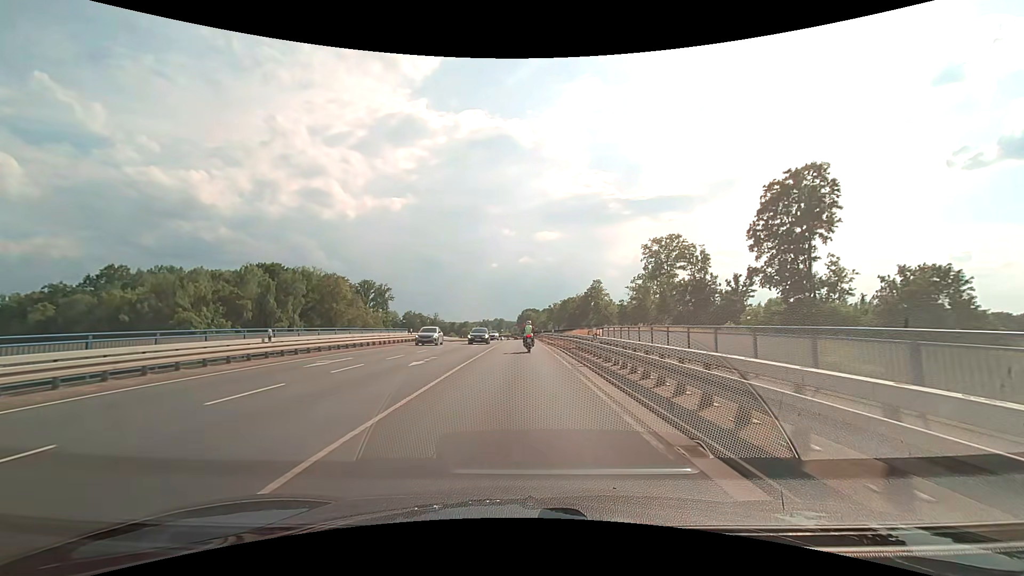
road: secondary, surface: asphalt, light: Day
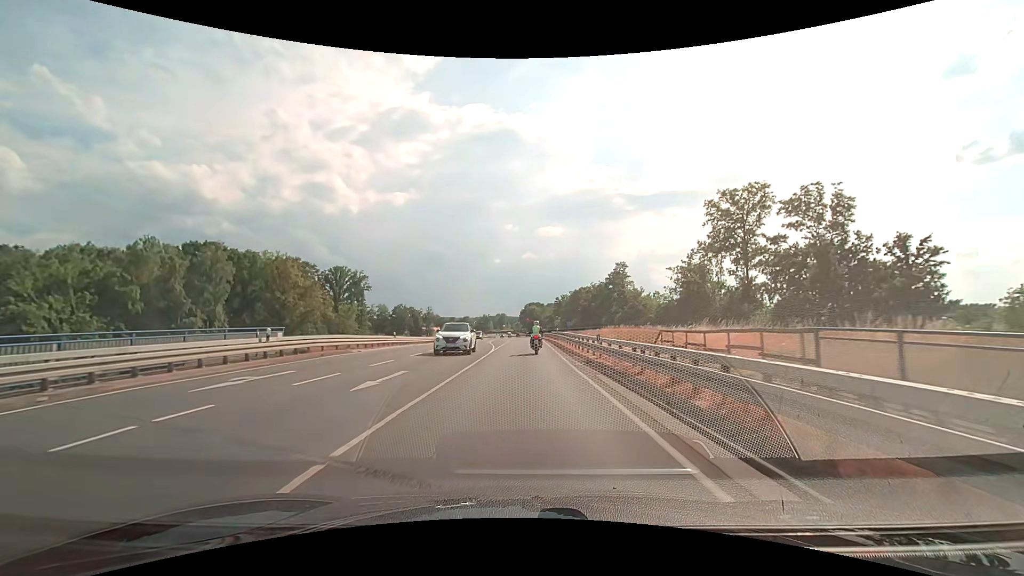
(-0.1, +26.2) m; 0°
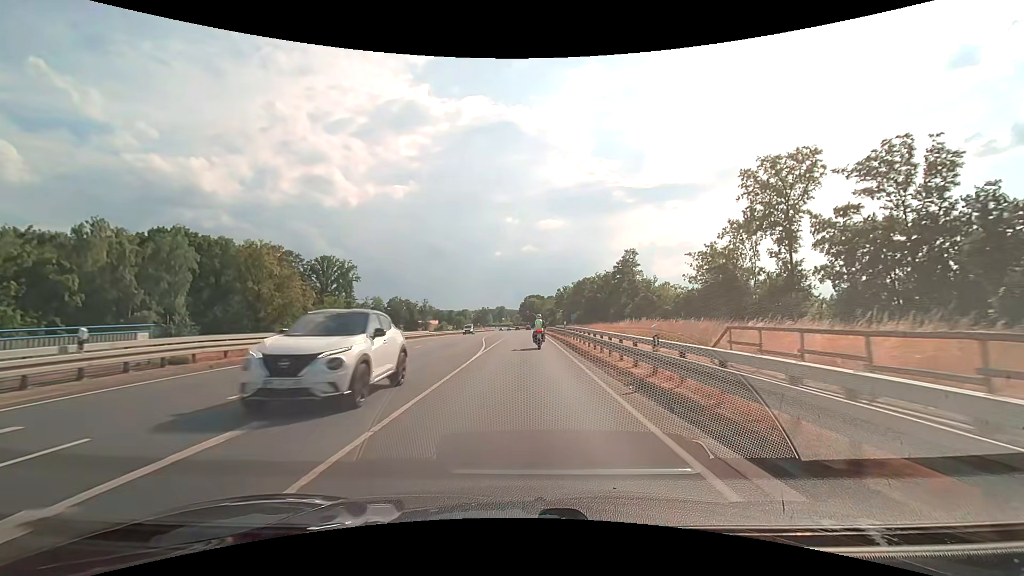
(0.0, +8.3) m; 0°
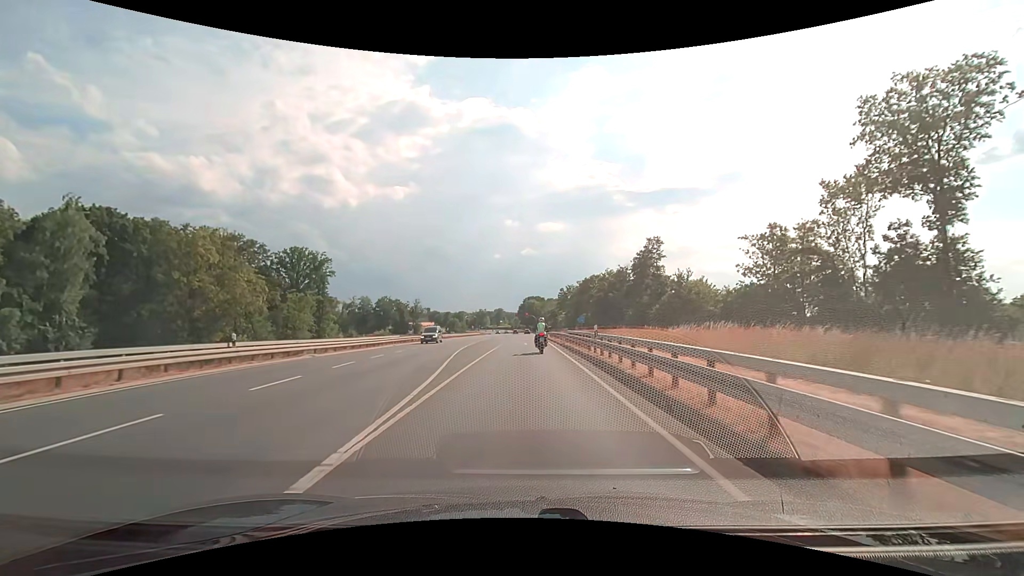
(+0.1, +15.6) m; 0°
